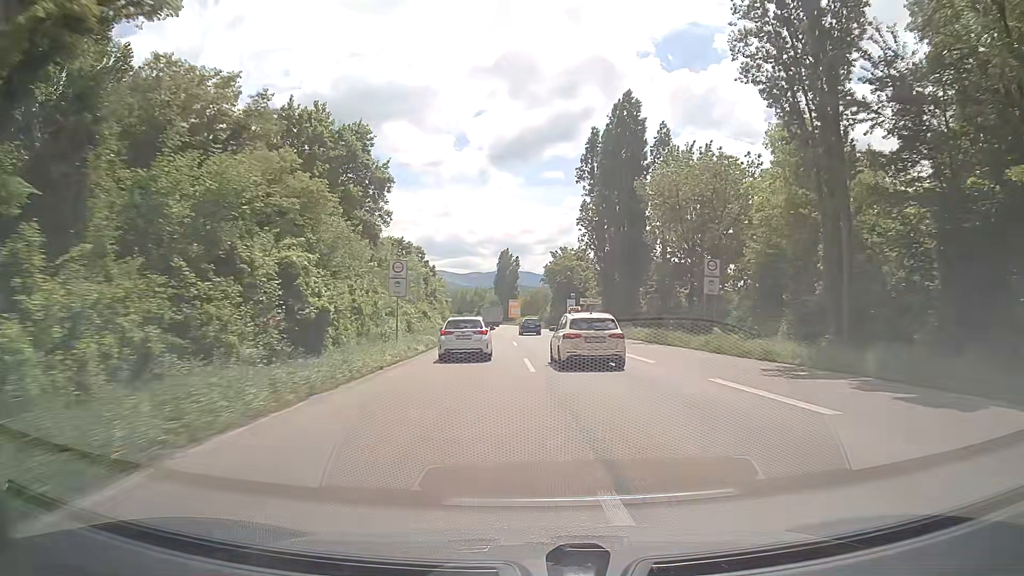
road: trunk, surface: asphalt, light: Day
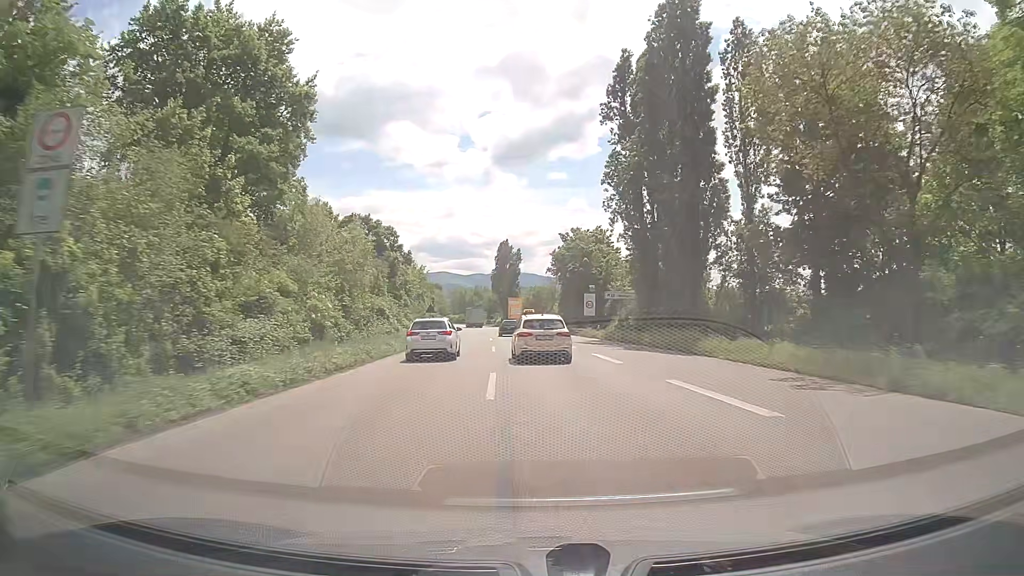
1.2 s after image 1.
(+0.1, +24.0) m; 0°
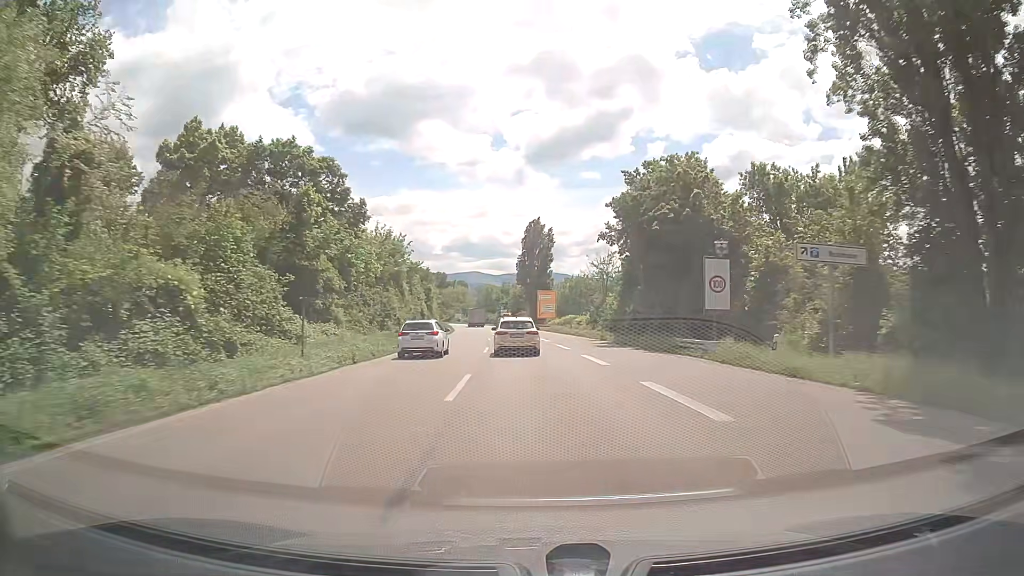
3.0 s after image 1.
(-0.9, +36.1) m; -3°
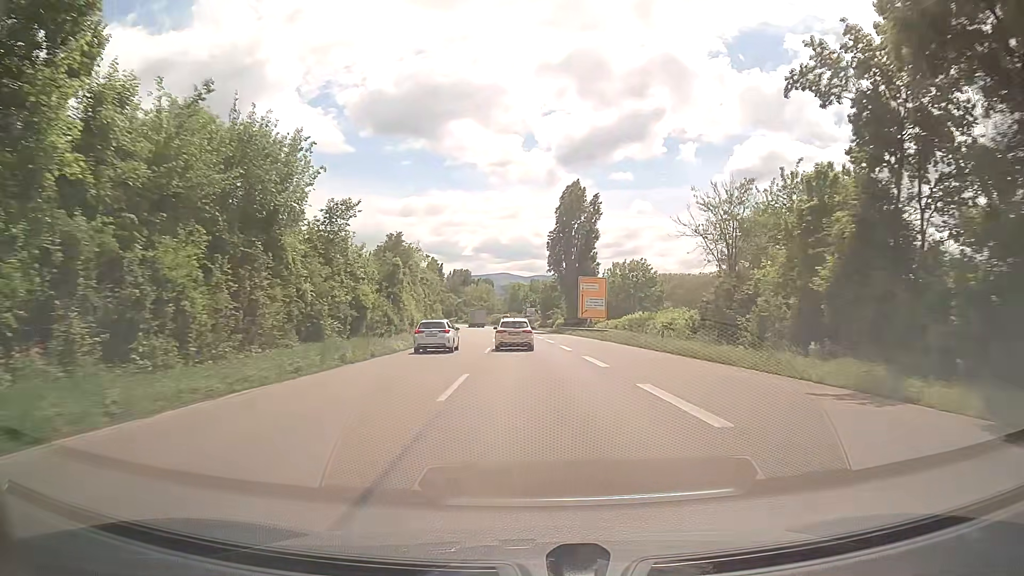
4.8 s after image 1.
(-0.8, +36.4) m; -2°
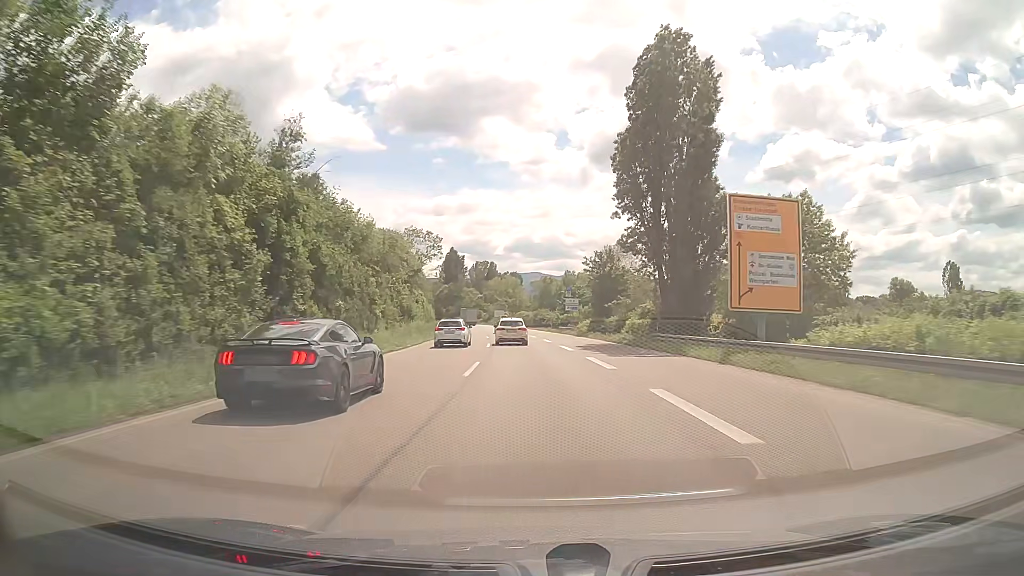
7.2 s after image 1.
(-1.1, +49.2) m; -3°
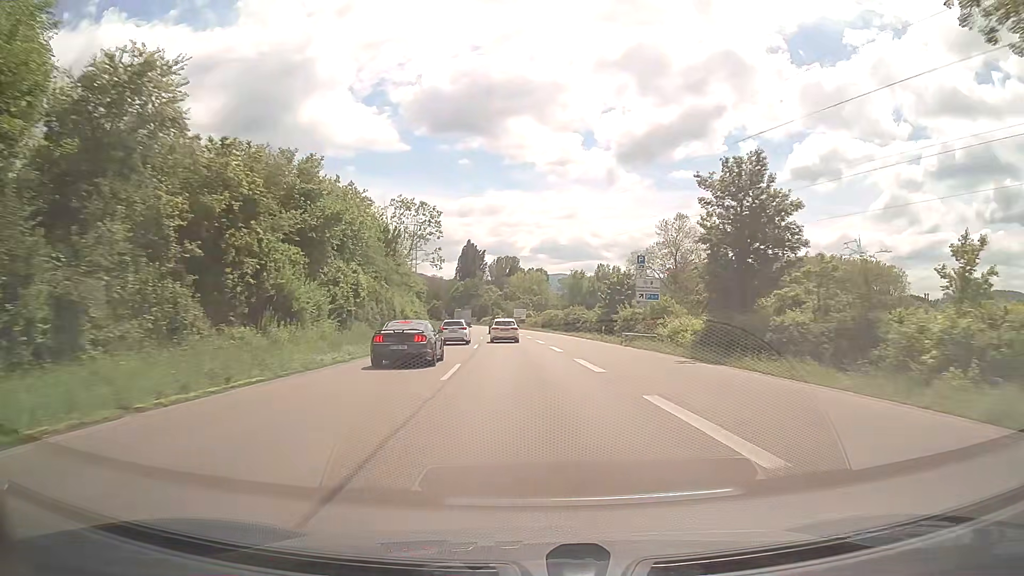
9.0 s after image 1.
(-0.7, +37.3) m; -3°
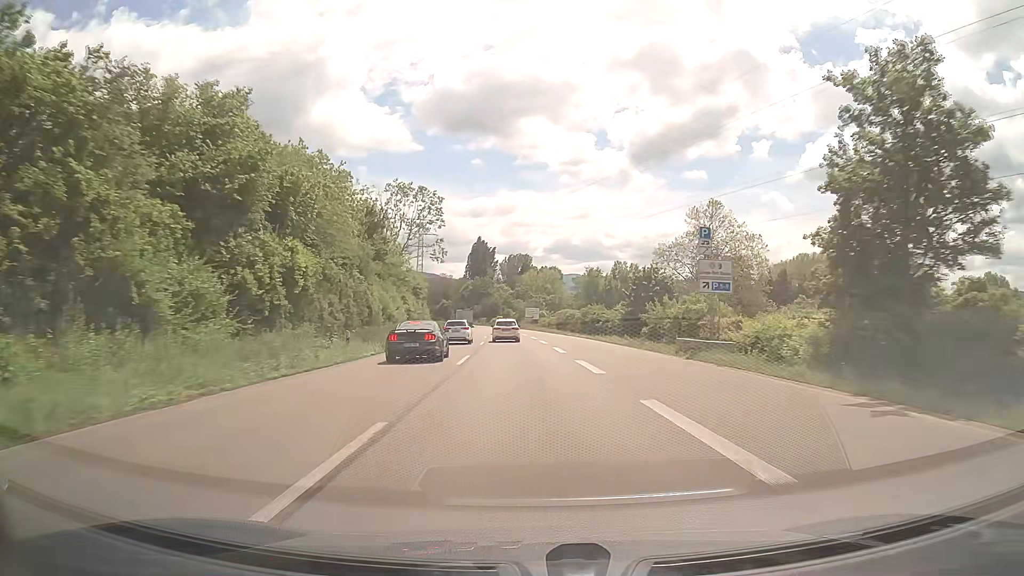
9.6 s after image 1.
(0.0, +12.9) m; -1°
